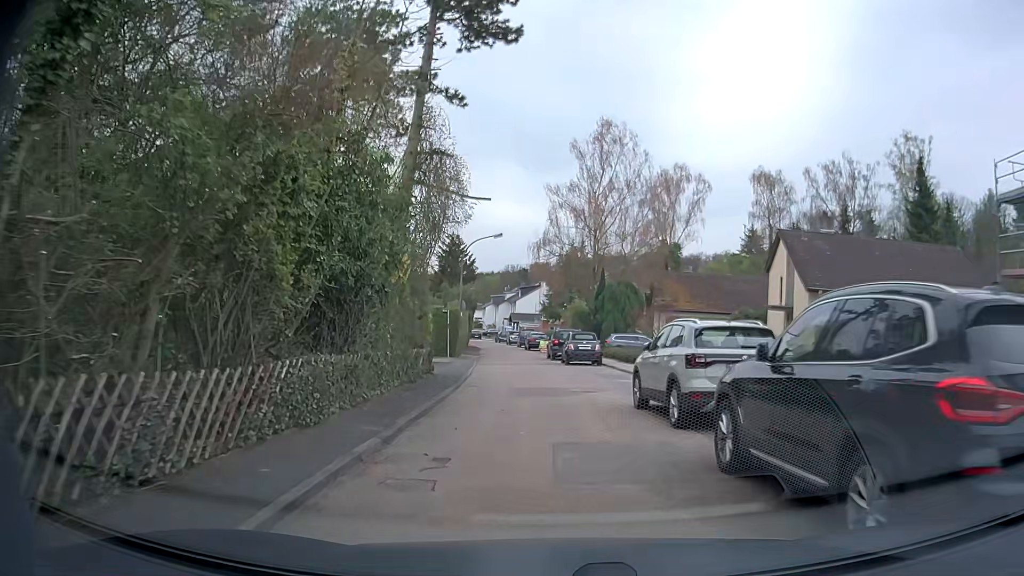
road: residential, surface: asphalt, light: Day
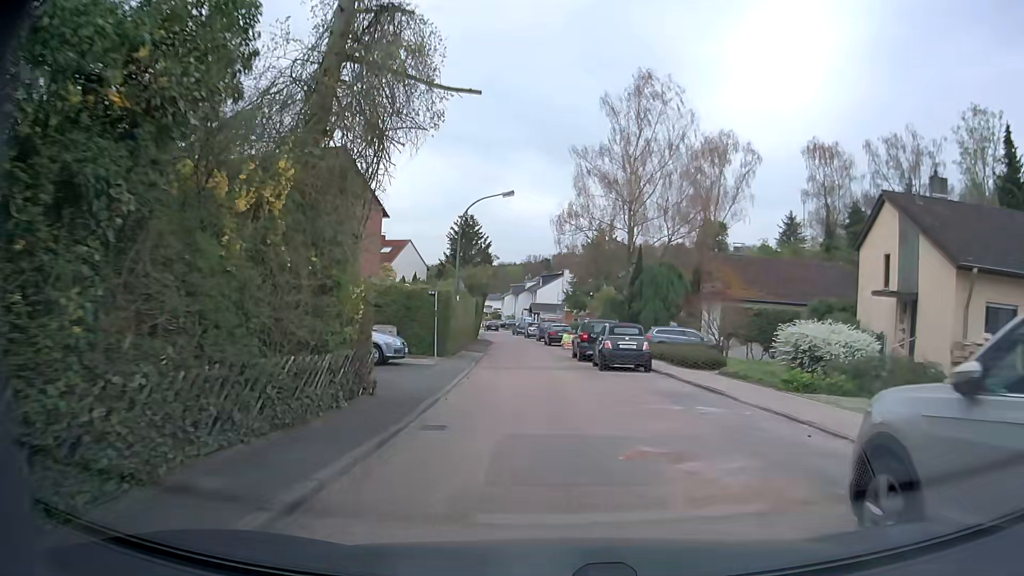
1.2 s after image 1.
(-0.2, +8.8) m; -2°
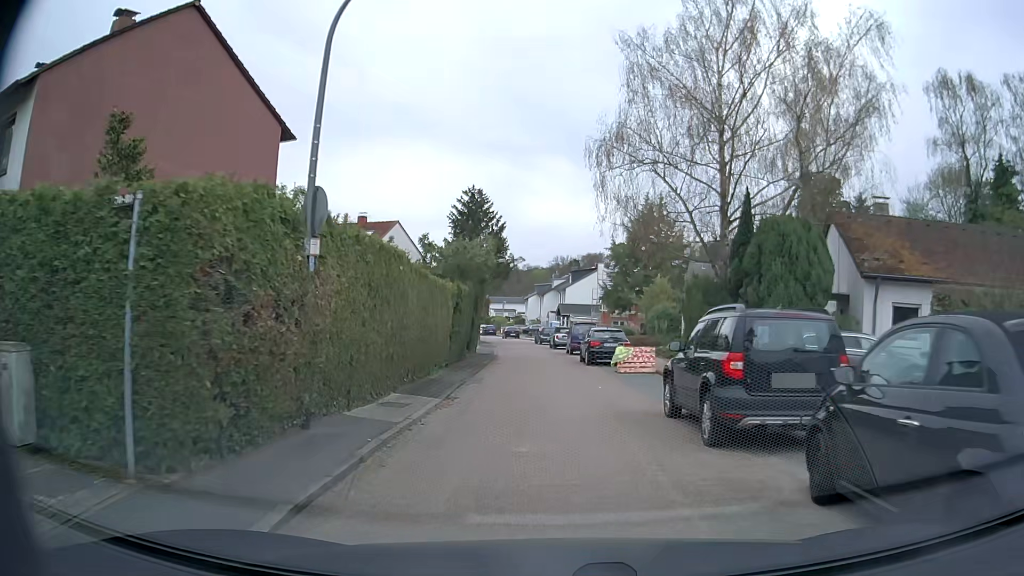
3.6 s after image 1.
(-0.3, +17.9) m; -2°
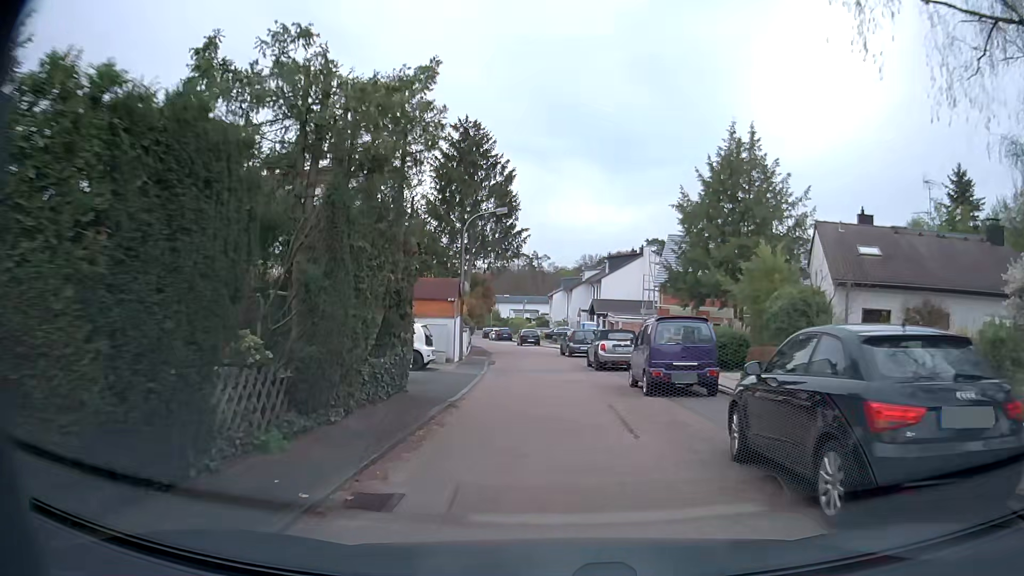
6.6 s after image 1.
(-0.4, +20.9) m; -3°
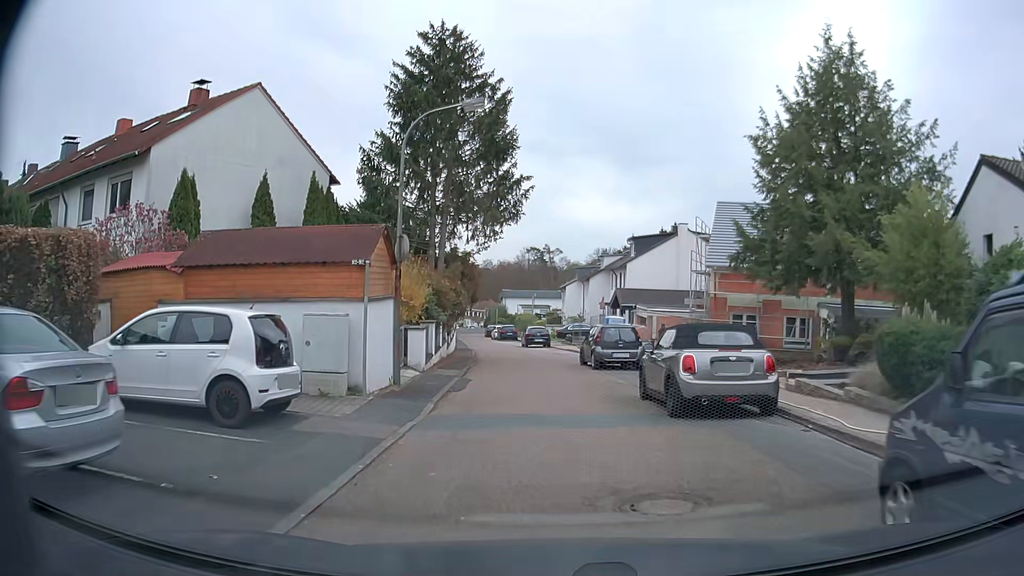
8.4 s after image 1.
(+0.1, +12.9) m; +1°
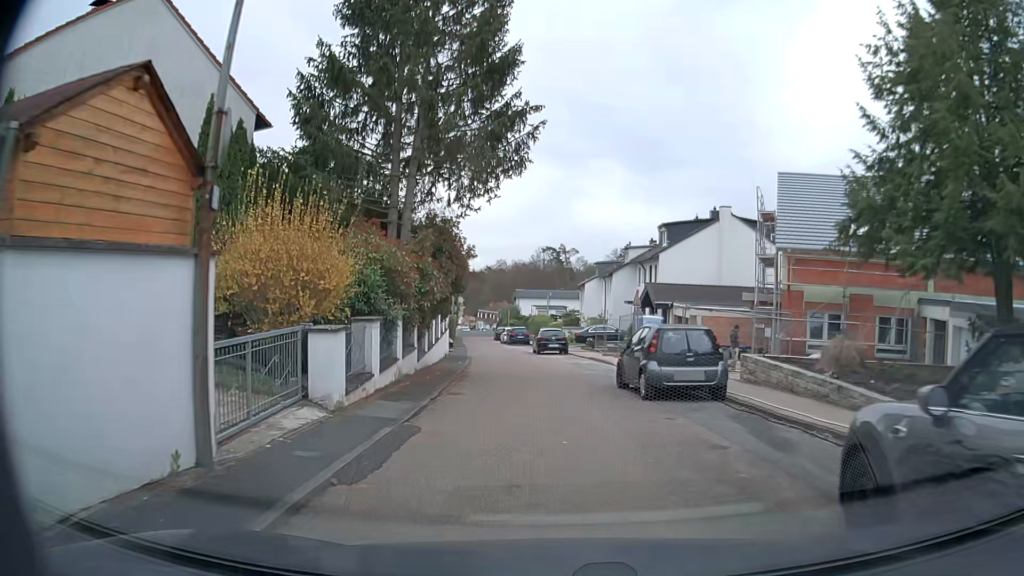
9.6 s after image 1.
(-0.1, +8.8) m; -2°
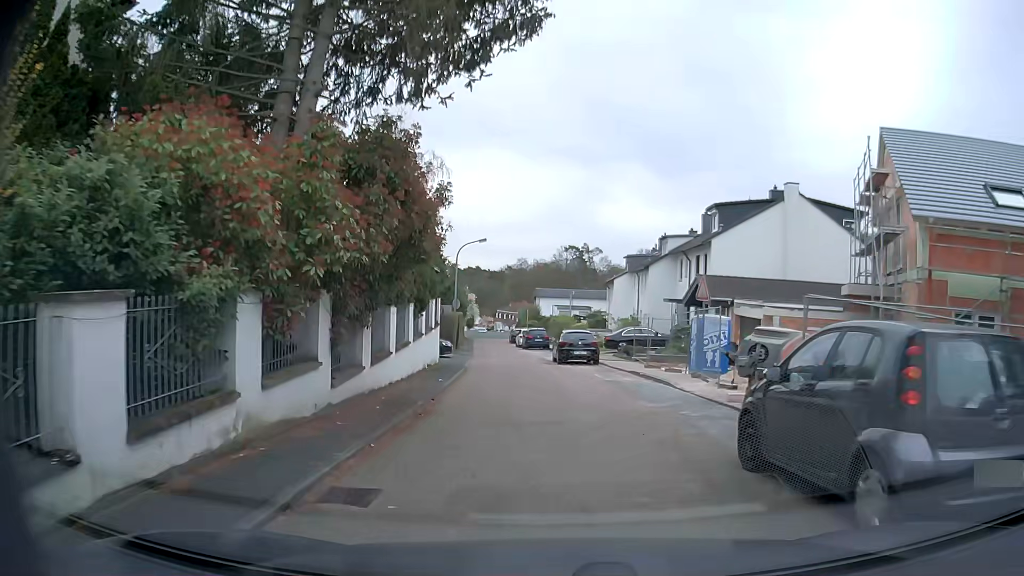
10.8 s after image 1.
(-0.1, +9.0) m; -1°
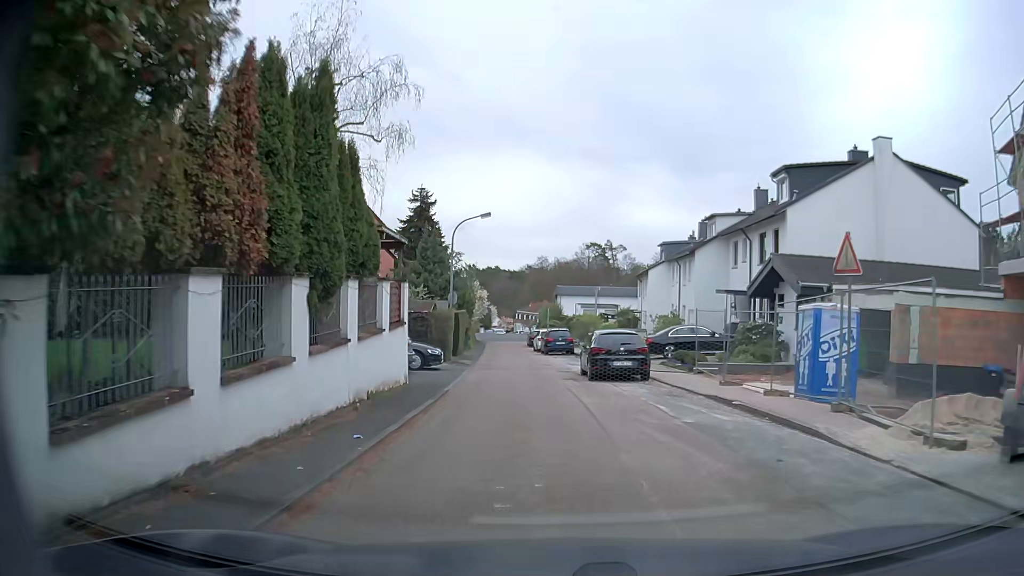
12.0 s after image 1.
(-0.1, +9.1) m; -2°
(0, +10) (-1, +20) (-2, +30) (-3, +40) (-3, +50) (-4, +60) (-3, +70) (-4, +80) (-5, +90) (-5, +100) m
